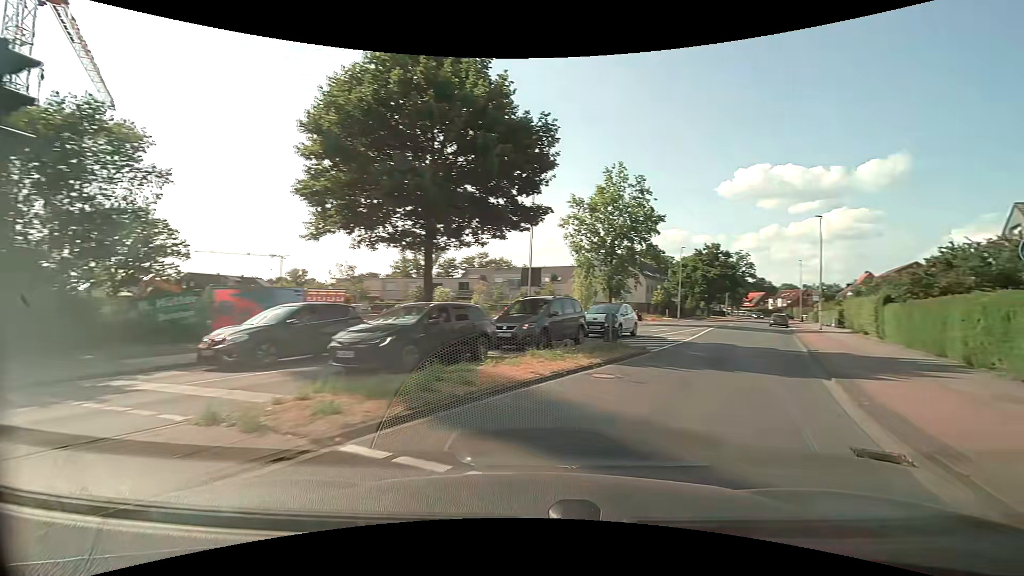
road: tertiary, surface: asphalt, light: Day
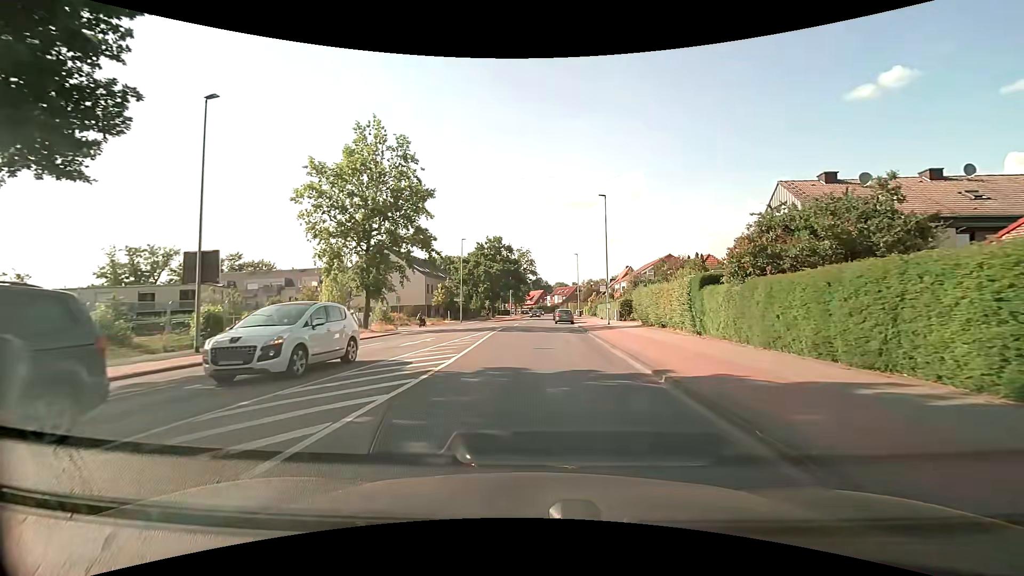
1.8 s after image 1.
(+3.8, +12.0) m; +24°
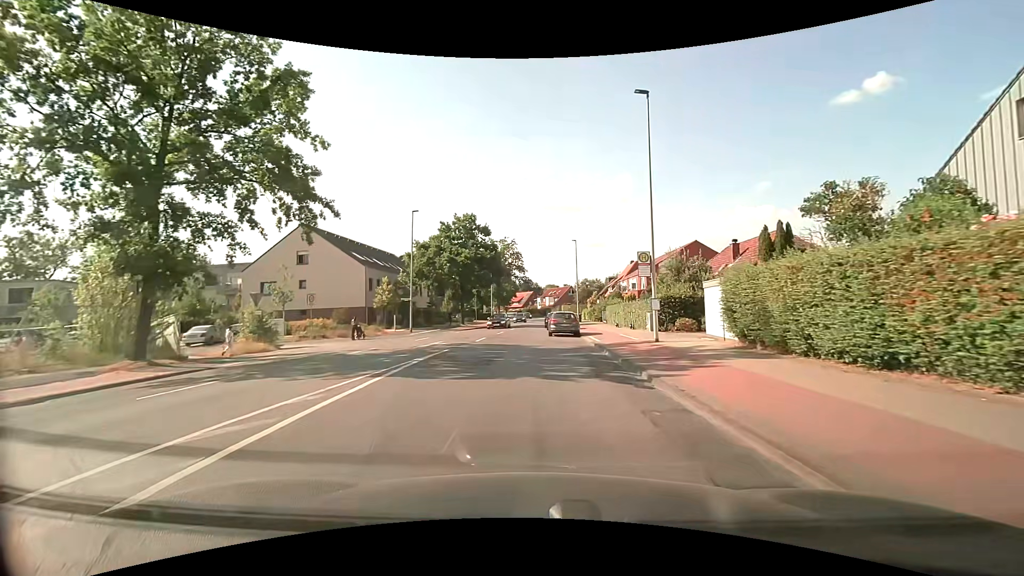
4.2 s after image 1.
(+0.5, +19.6) m; +1°
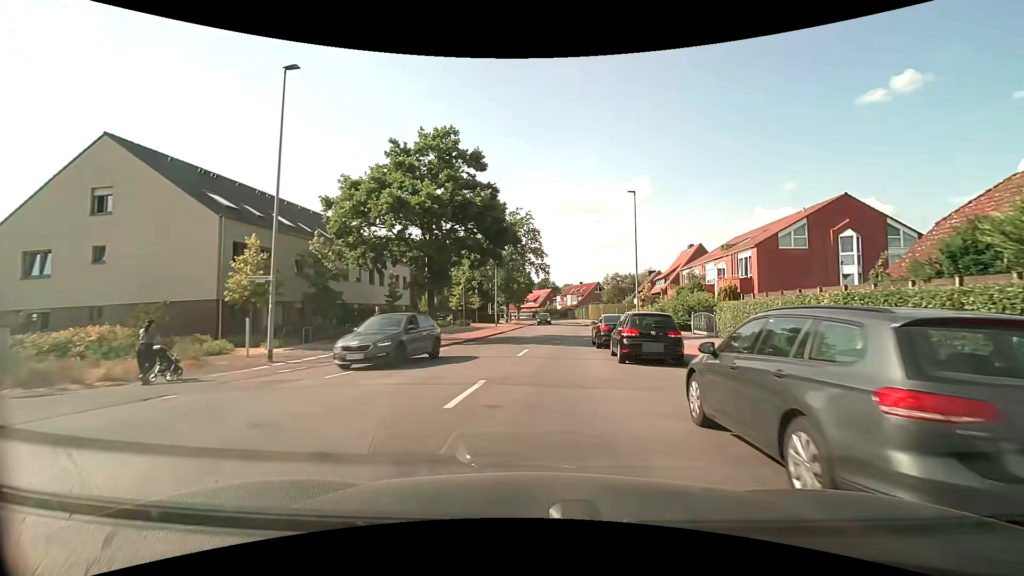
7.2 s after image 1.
(-1.0, +25.9) m; -2°
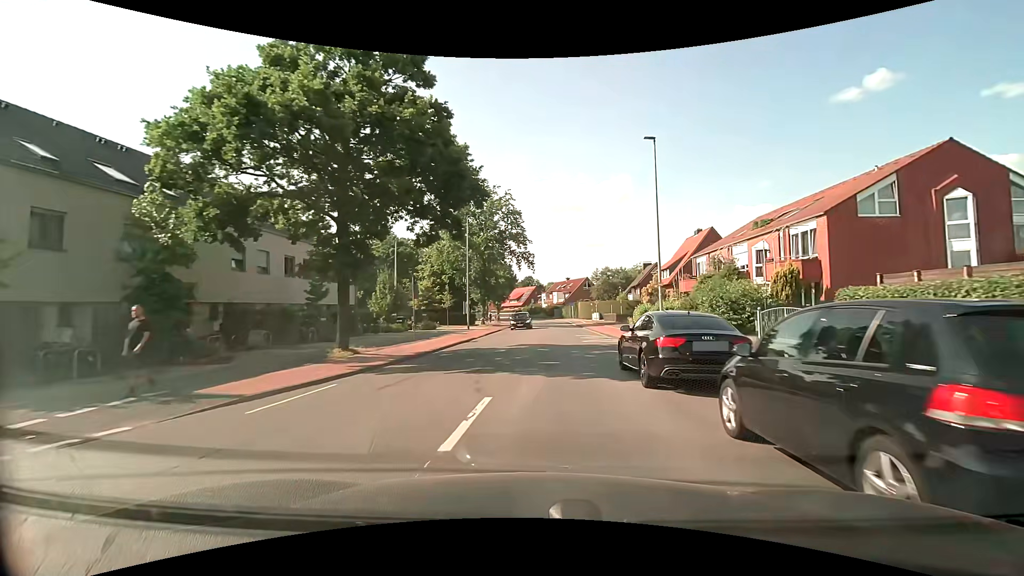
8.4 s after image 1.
(+0.3, +11.3) m; +3°
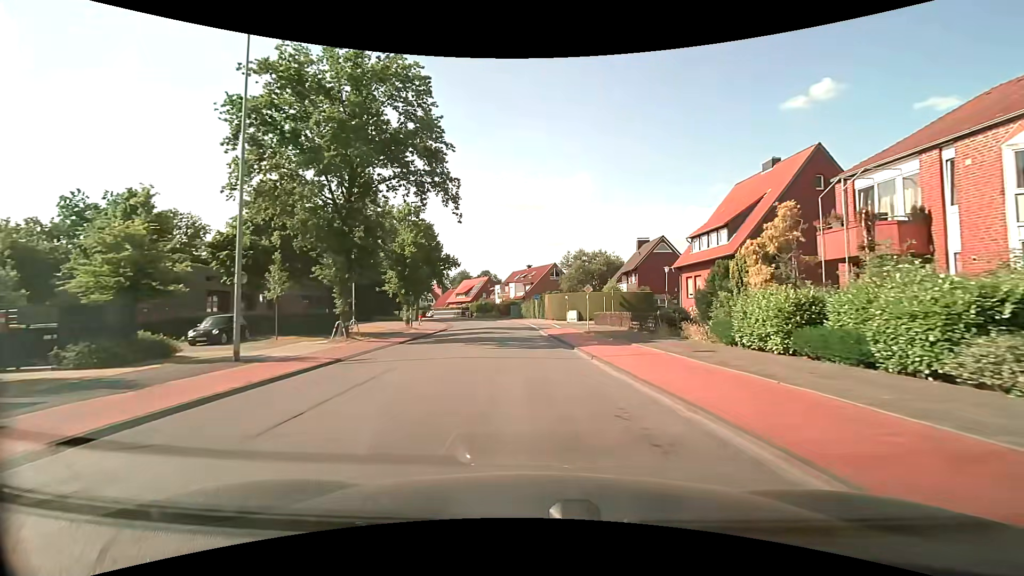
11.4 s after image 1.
(+1.3, +29.9) m; +4°
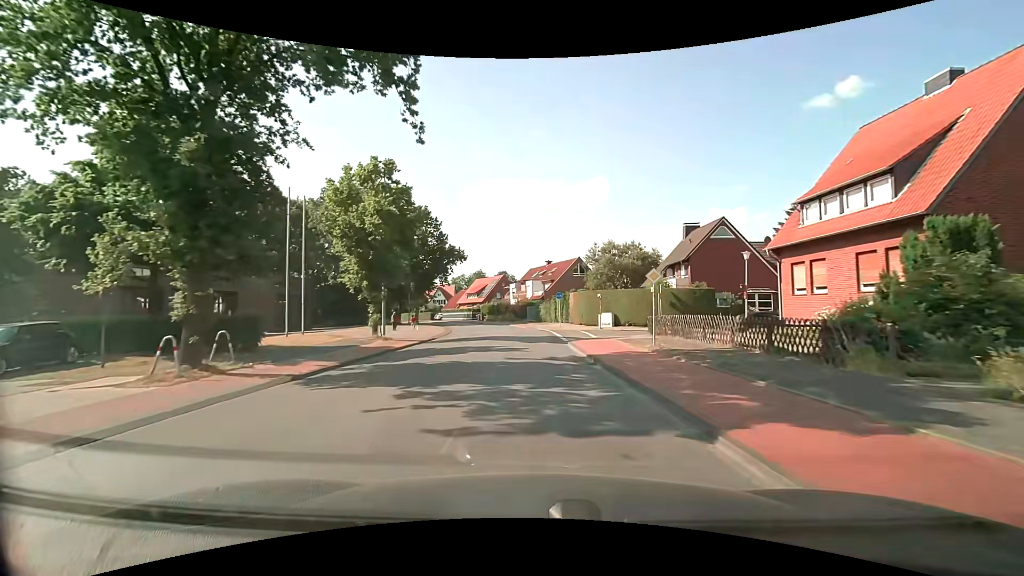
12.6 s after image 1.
(-0.2, +12.2) m; -2°
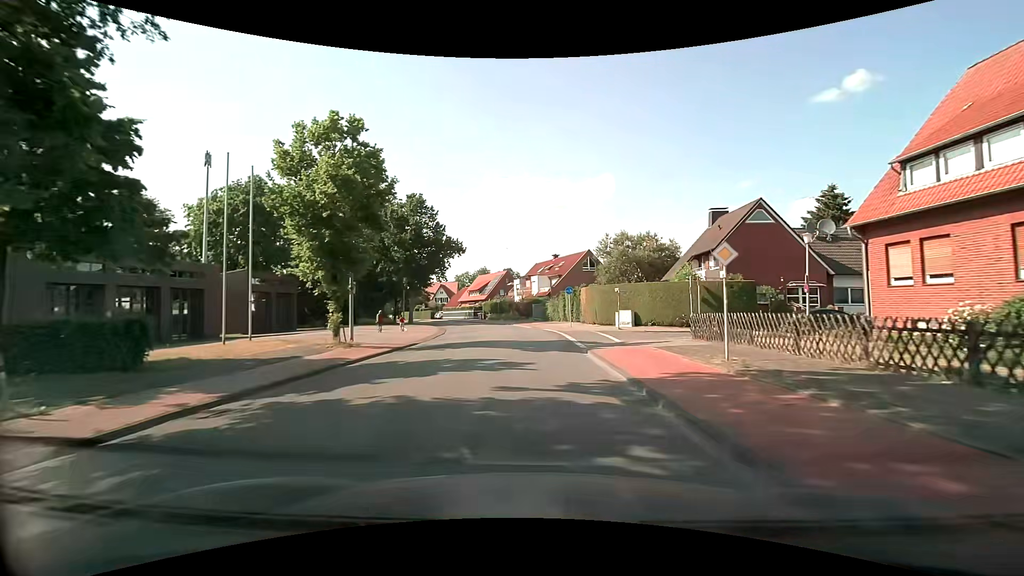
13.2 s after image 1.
(0.0, +6.0) m; -1°
(0, +10) (0, +20) (-1, +30) (-1, +40) (-3, +50) (-6, +59) (-9, +69) (-13, +78) (-17, +87) (-22, +96) m
